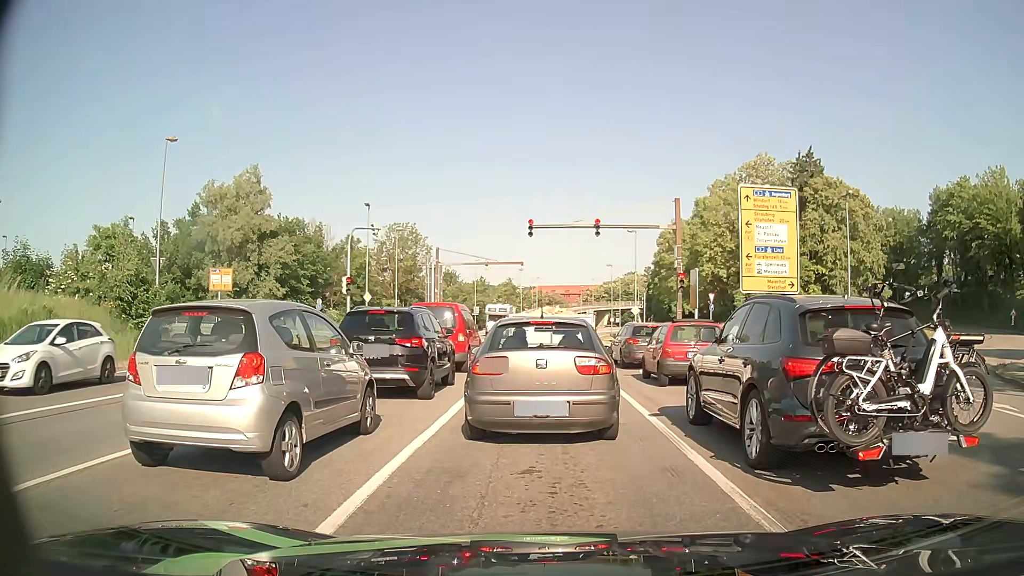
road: primary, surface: asphalt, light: Day
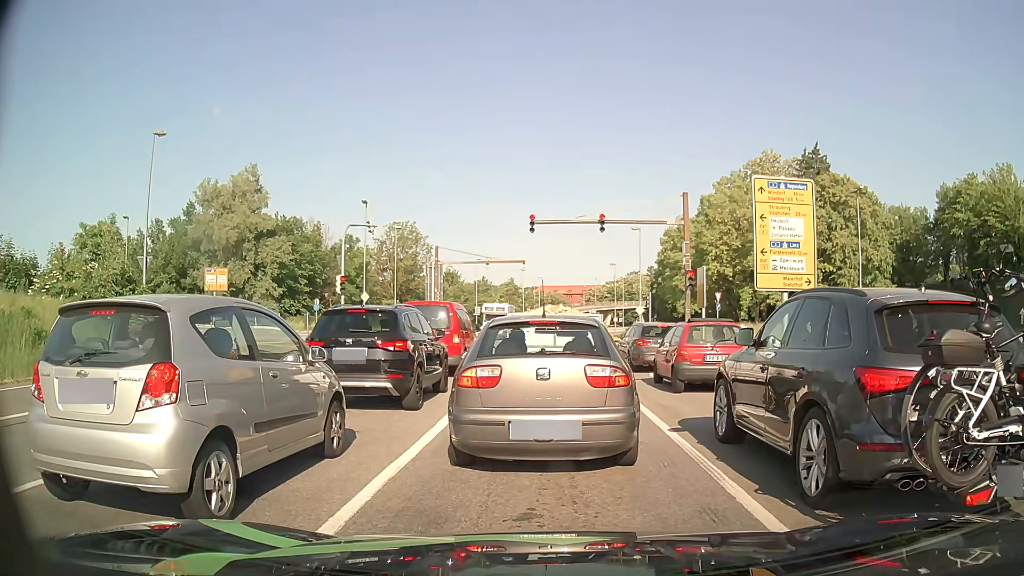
(0.0, +1.3) m; +1°
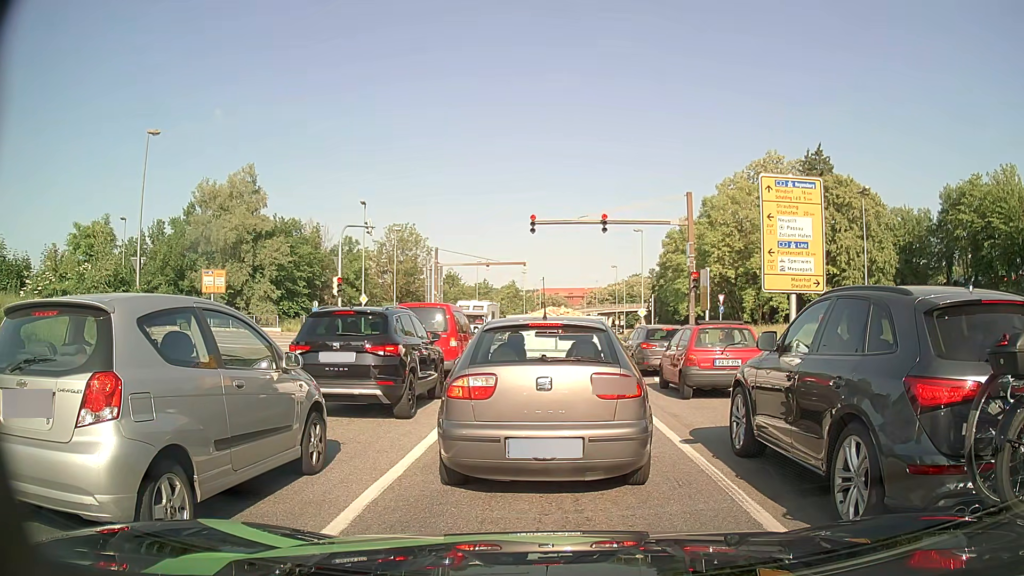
(0.0, +0.7) m; 0°
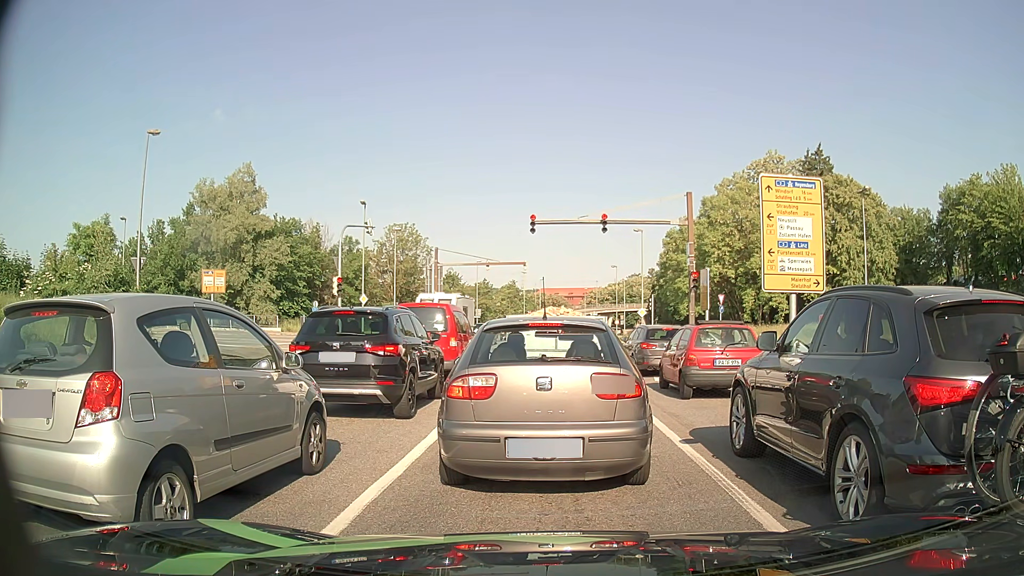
(0.0, 0.0) m; 0°
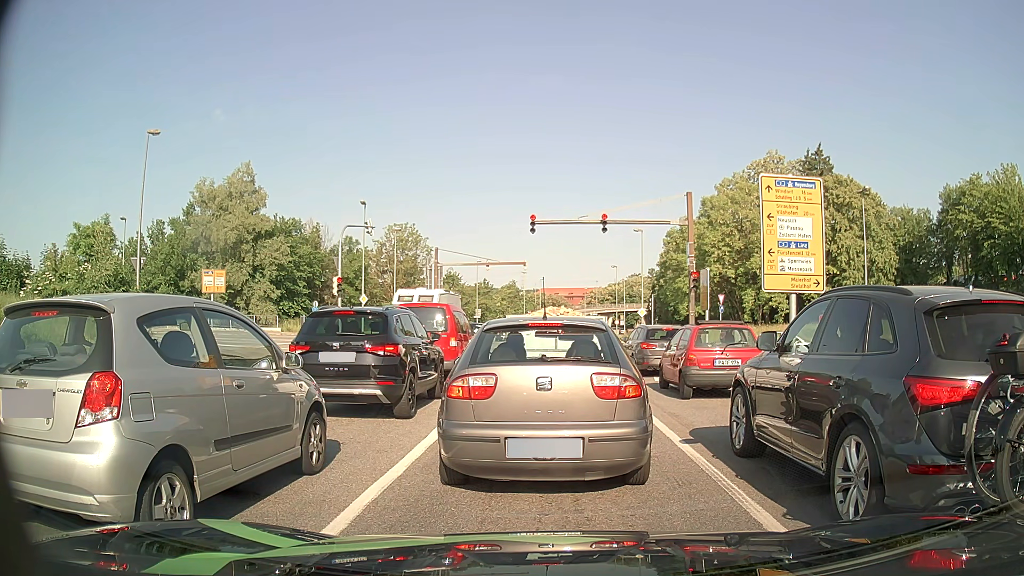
(0.0, 0.0) m; 0°
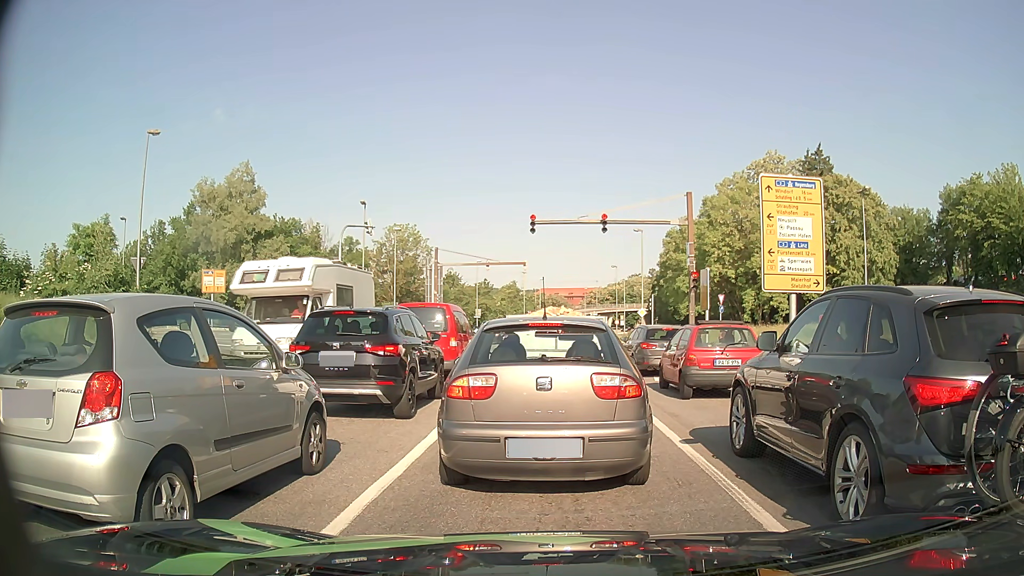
(0.0, 0.0) m; 0°
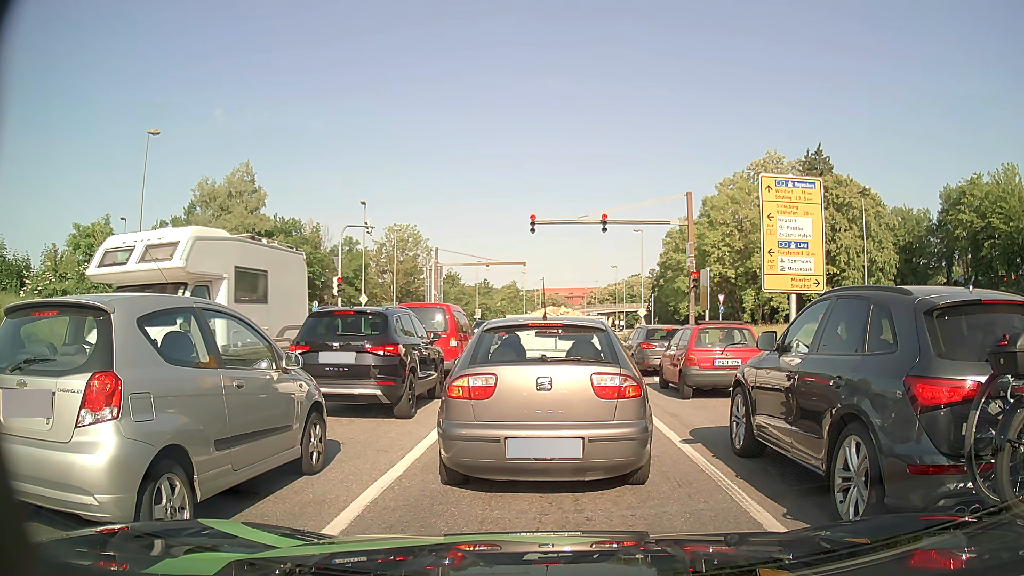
(0.0, 0.0) m; 0°
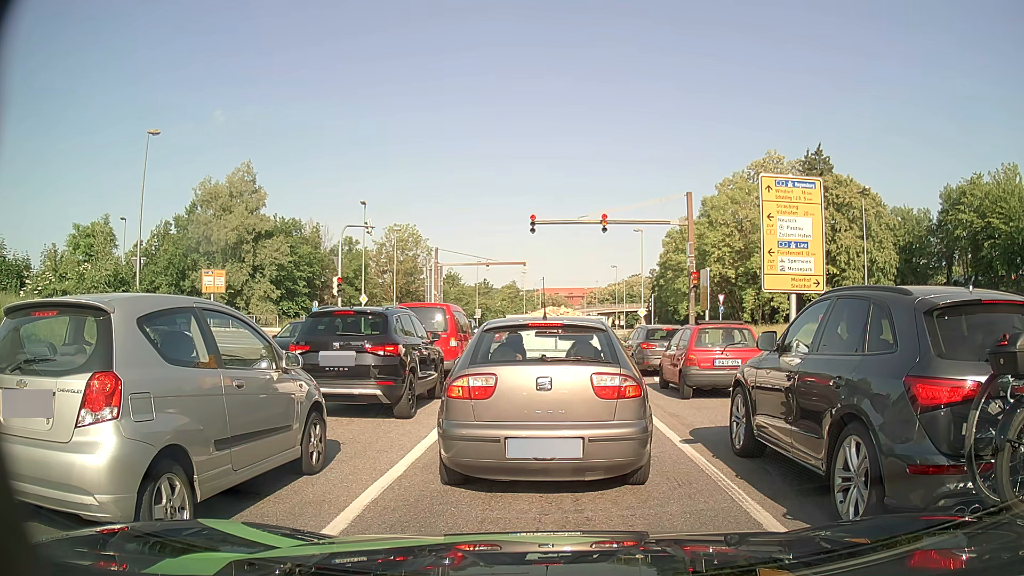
(0.0, 0.0) m; 0°
(0, +10) (0, +20) (0, +30) (-2, +40) (-10, +46) (-20, +47) (-30, +48) (-39, +49) (-49, +51) (-59, +52) m
